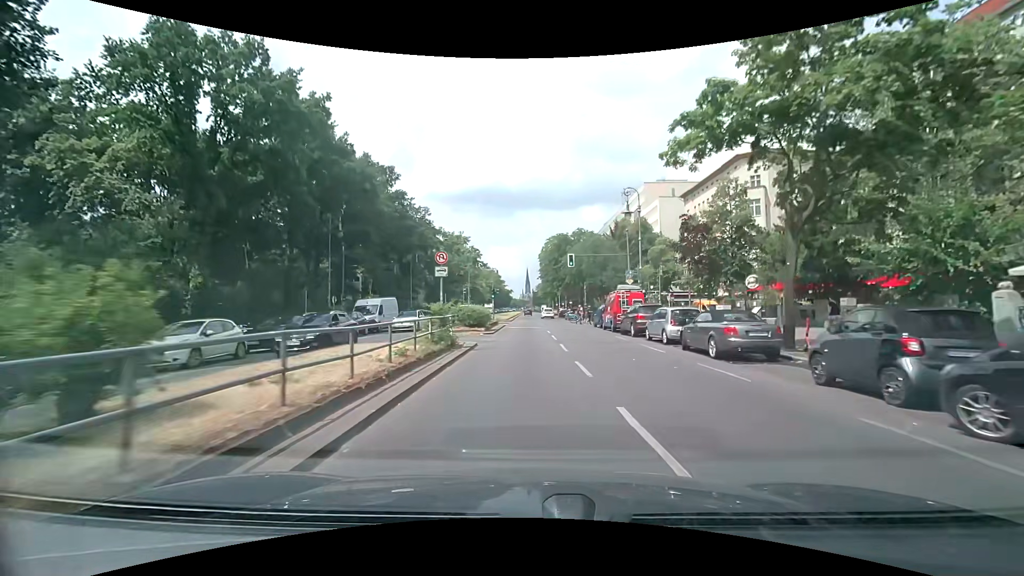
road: secondary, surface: asphalt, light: Day
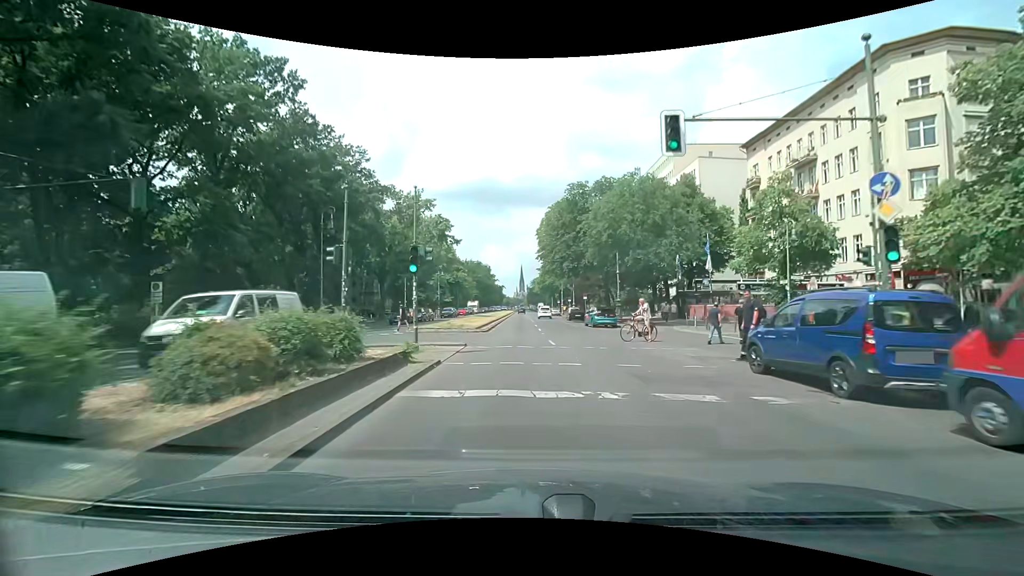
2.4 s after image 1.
(+0.3, +28.8) m; +1°
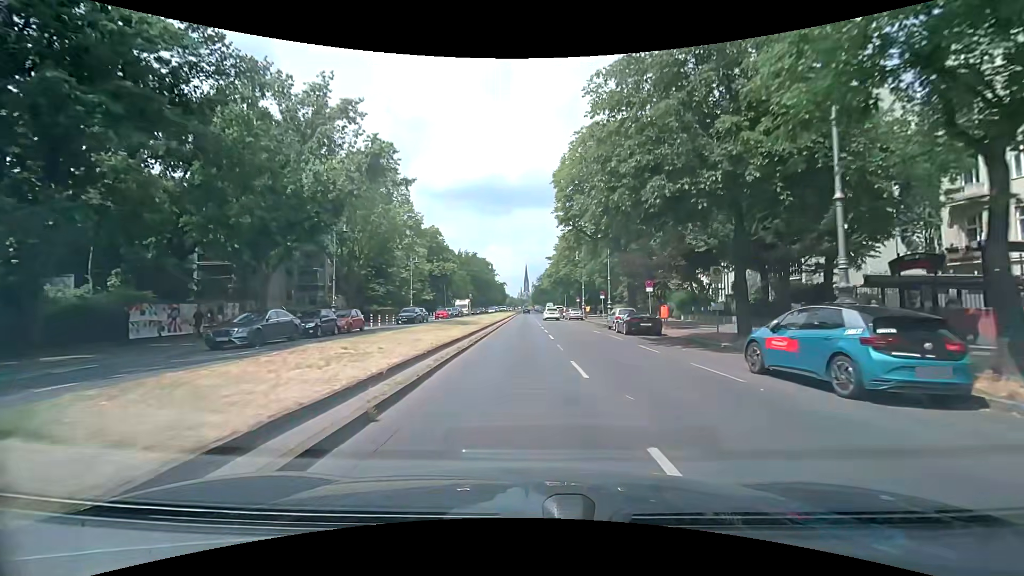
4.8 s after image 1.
(-0.4, +28.1) m; -1°
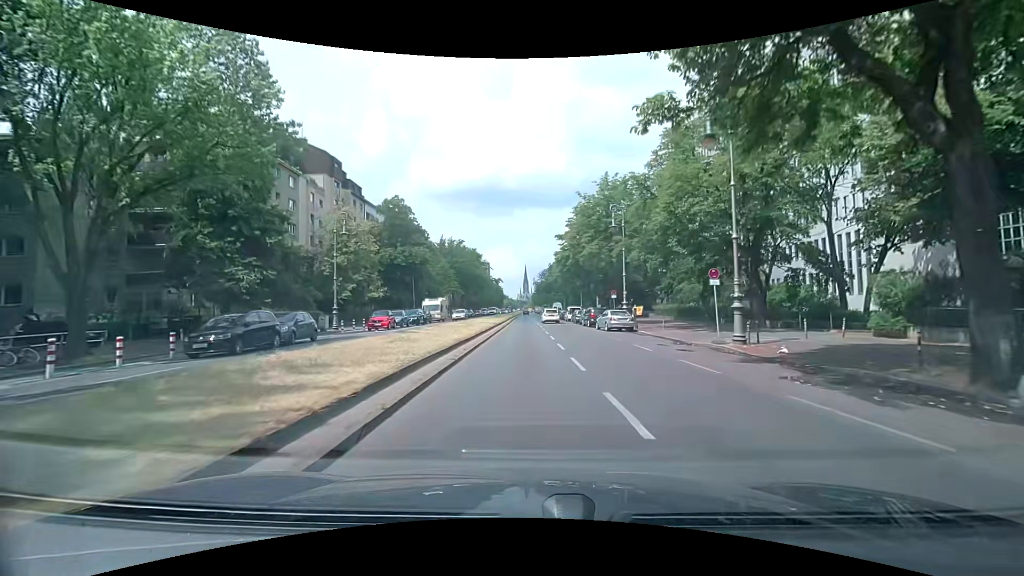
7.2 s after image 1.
(-0.1, +28.9) m; 0°
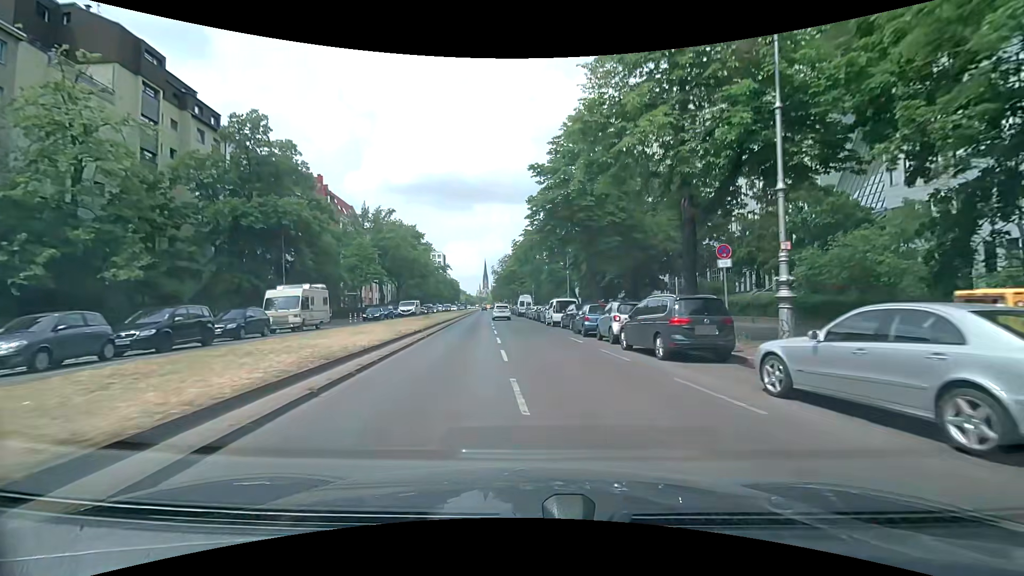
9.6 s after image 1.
(+0.7, +29.4) m; +5°
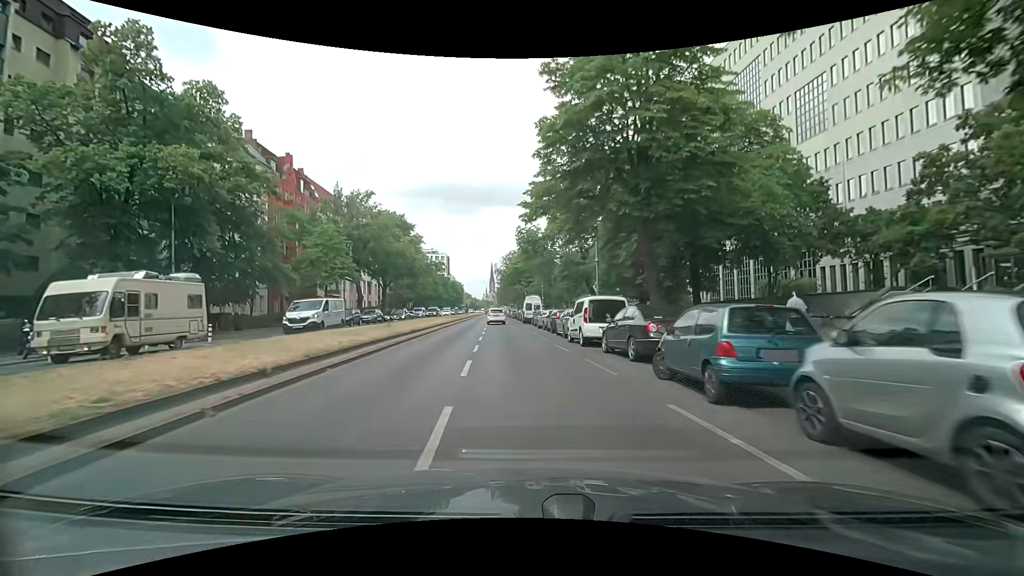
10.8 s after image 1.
(-0.2, +14.4) m; -1°
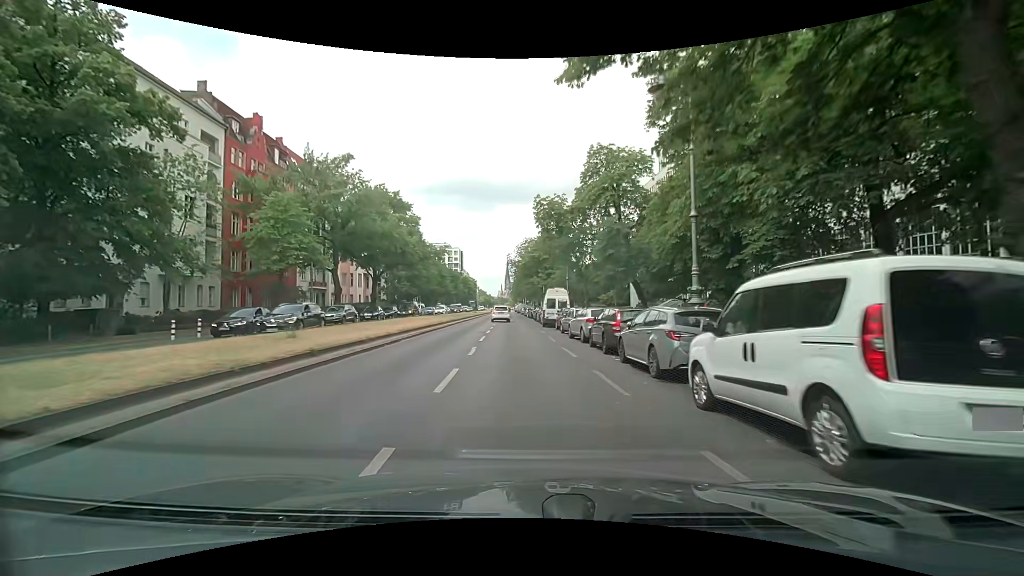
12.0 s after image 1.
(-0.4, +14.2) m; -2°
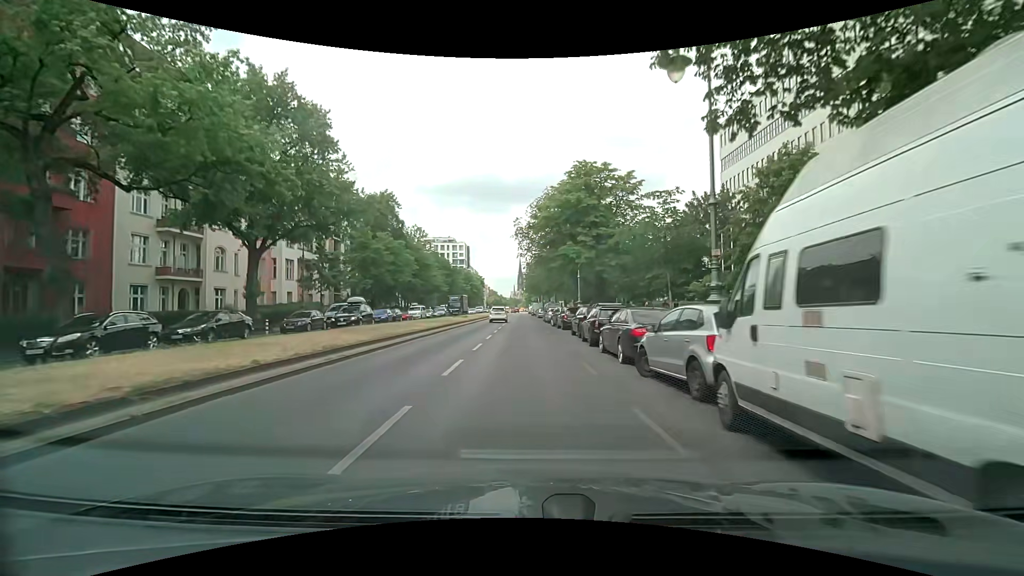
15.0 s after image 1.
(-0.6, +34.5) m; -2°
